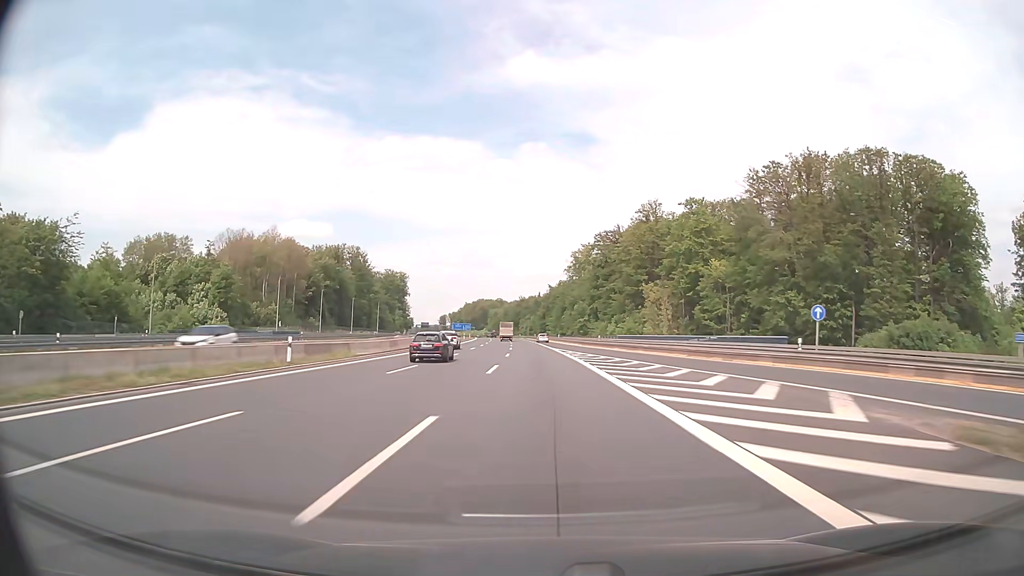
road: motorway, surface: asphalt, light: Day
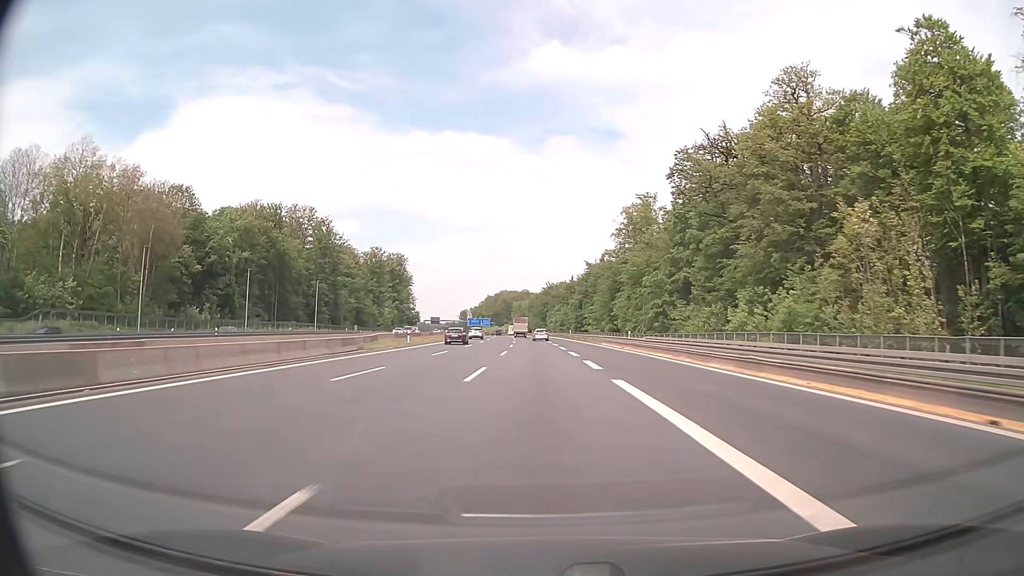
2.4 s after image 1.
(-1.7, +78.1) m; -2°
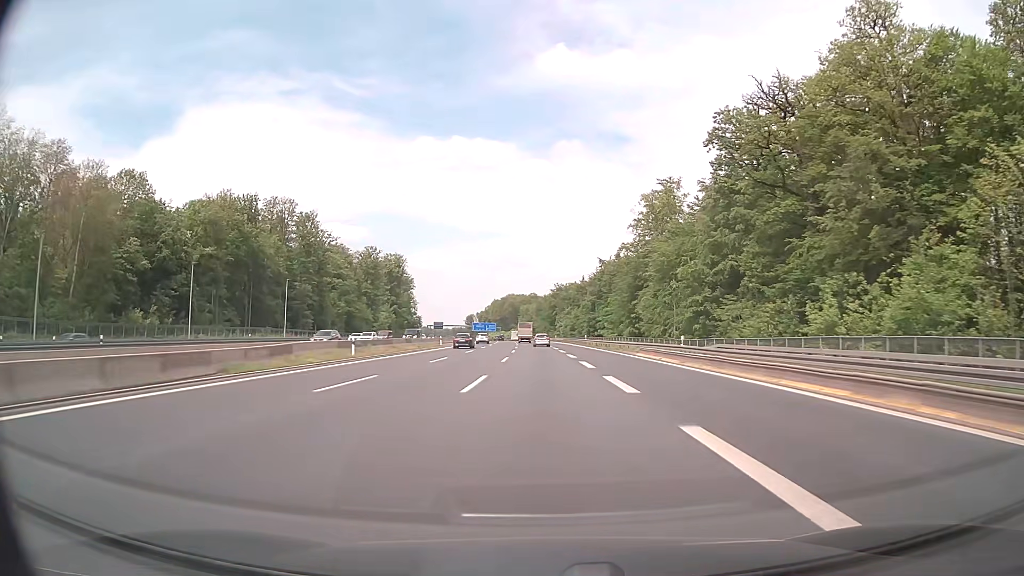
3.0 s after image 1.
(-0.2, +19.5) m; -1°
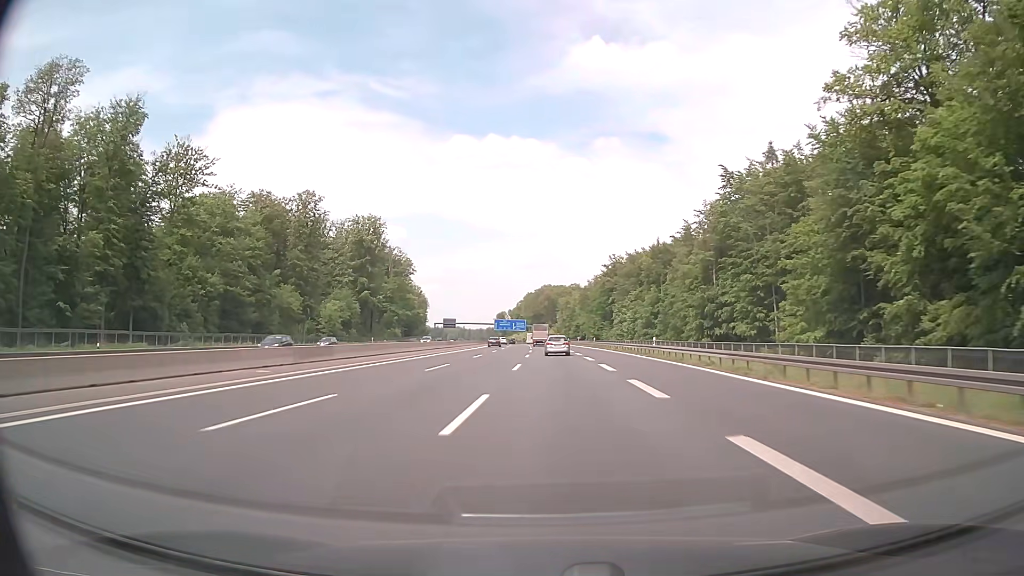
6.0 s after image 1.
(-2.3, +95.6) m; -3°
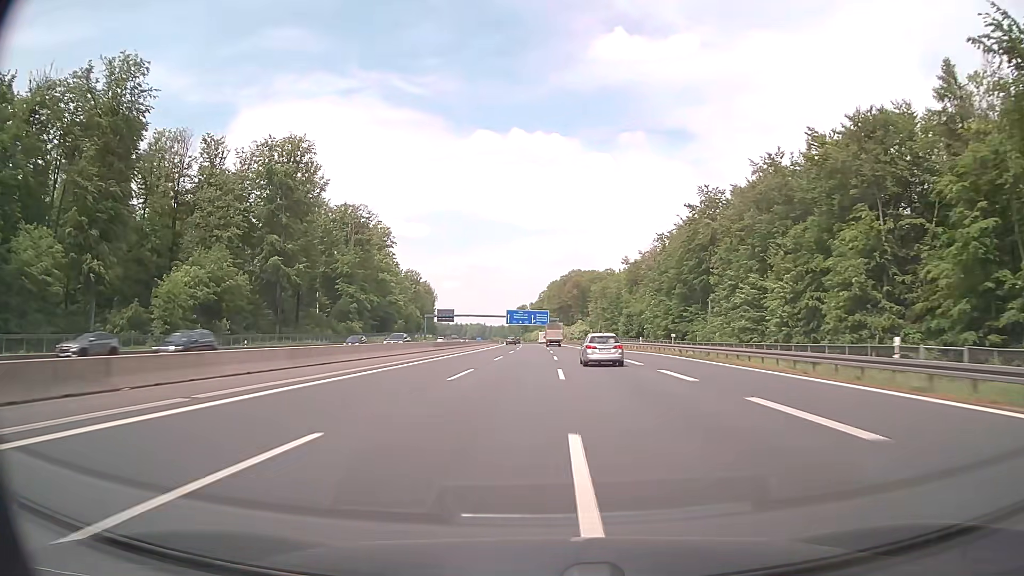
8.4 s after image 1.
(-1.8, +78.0) m; -2°
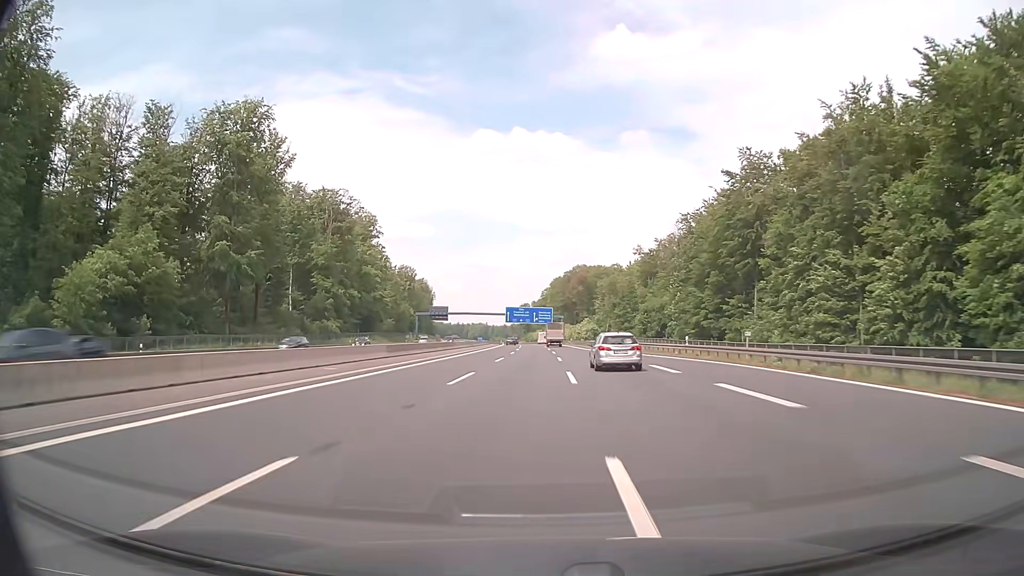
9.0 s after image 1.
(0.0, +19.8) m; 0°
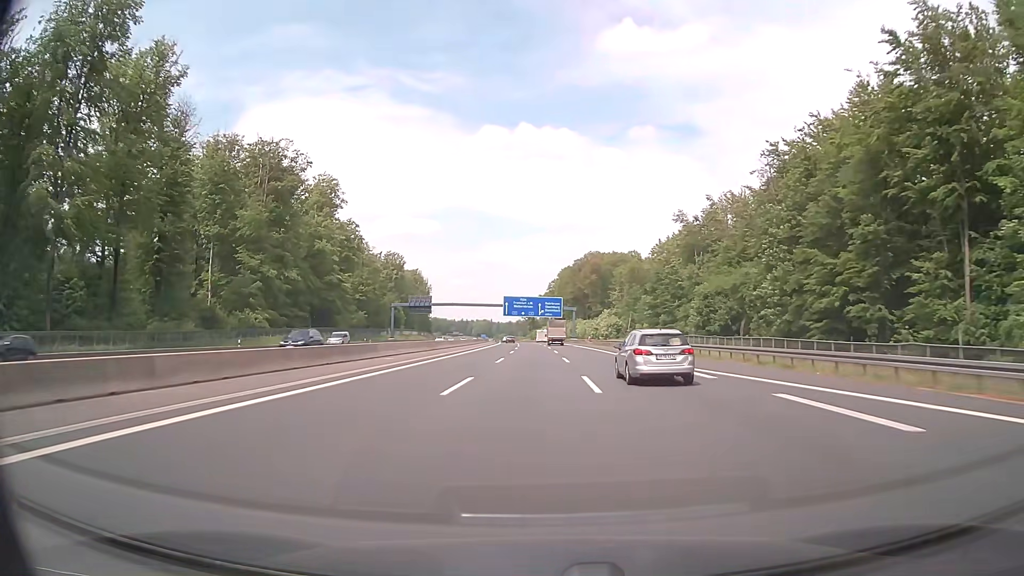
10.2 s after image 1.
(-0.3, +39.6) m; -1°
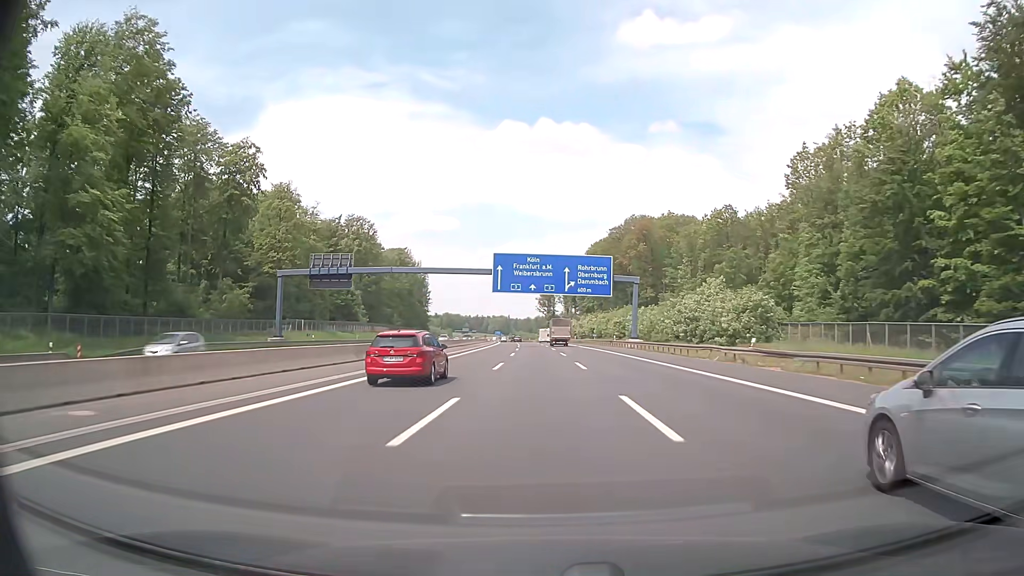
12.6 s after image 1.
(-1.2, +78.6) m; -2°
(0, +10) (0, +20) (0, +30) (0, +40) (0, +50) (0, +60) (-1, +70) (-1, +80) (-1, +90) (-2, +100) m
